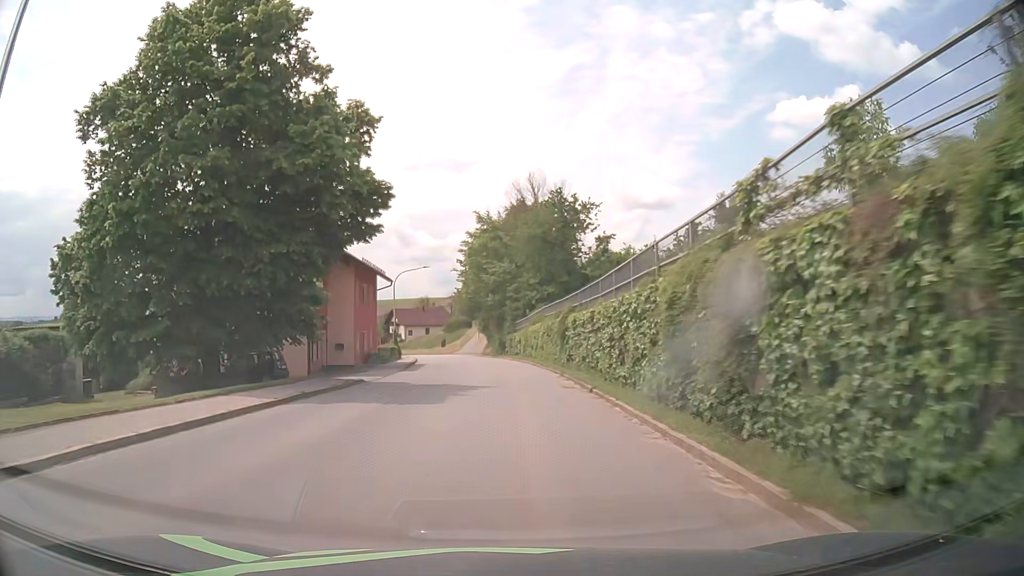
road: tertiary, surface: asphalt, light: Day
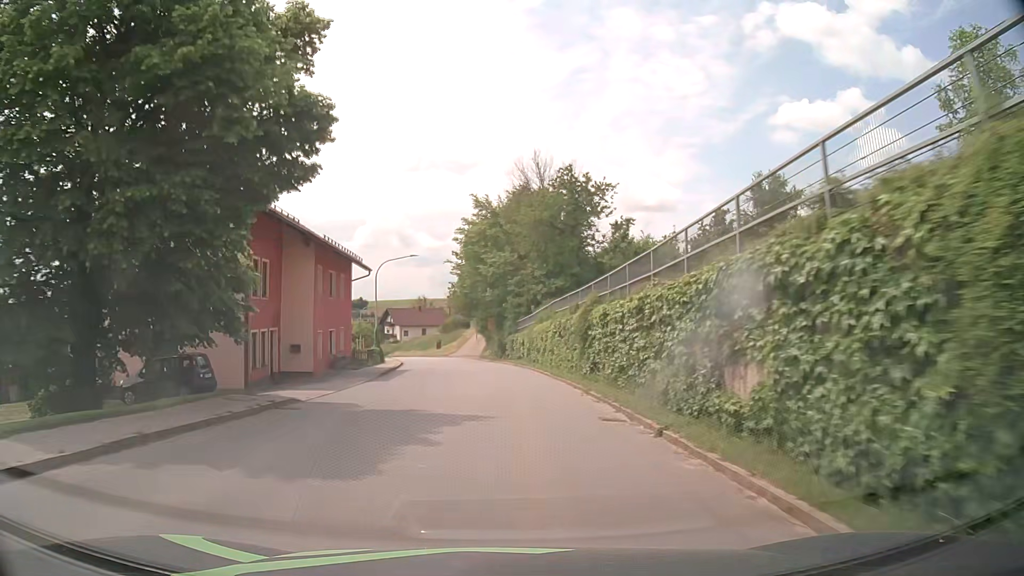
(0.0, +7.8) m; 0°
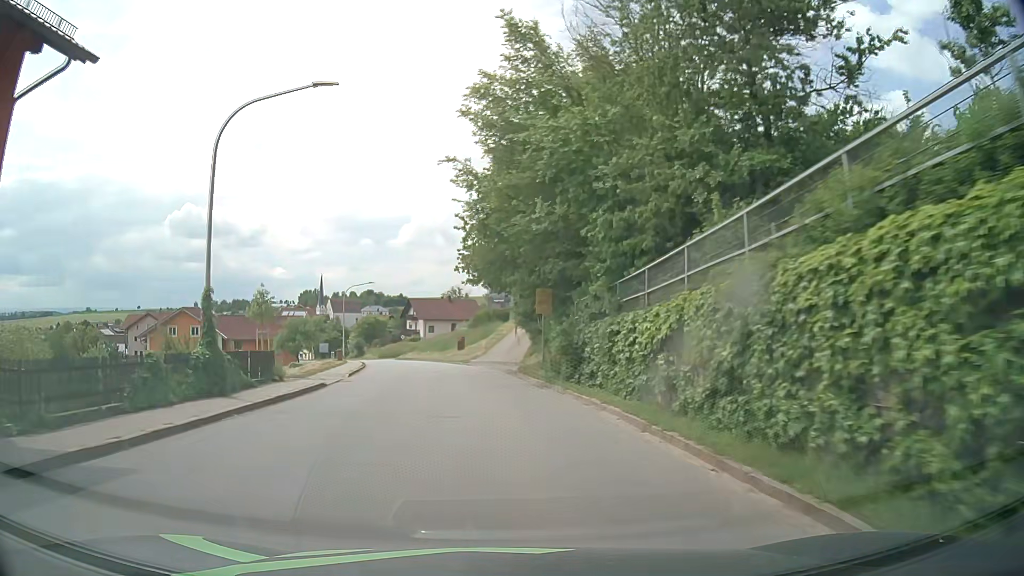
(-0.7, +30.8) m; -4°
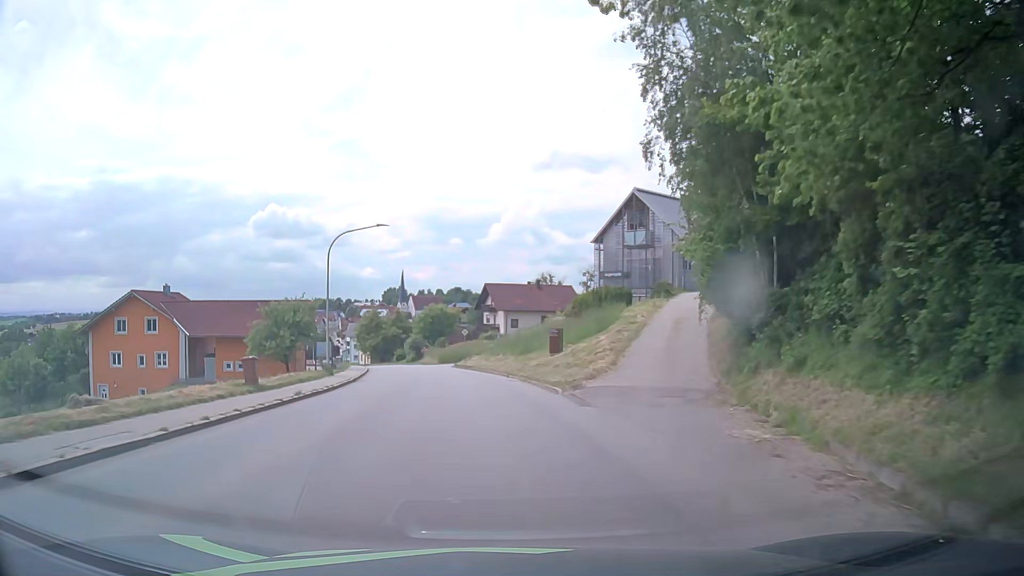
(-2.1, +30.4) m; -8°
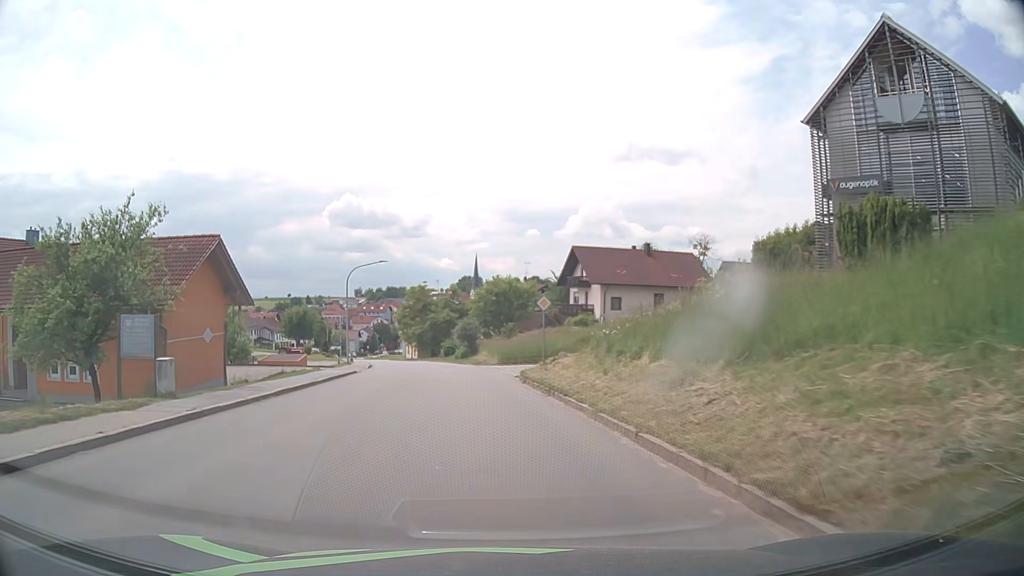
(-1.6, +30.5) m; -6°
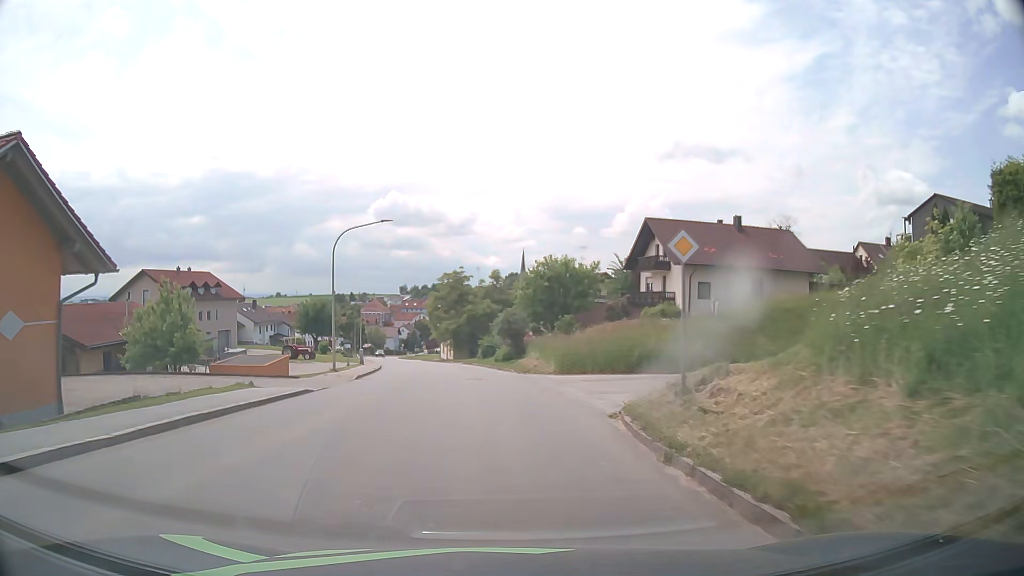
(-0.6, +15.3) m; -4°
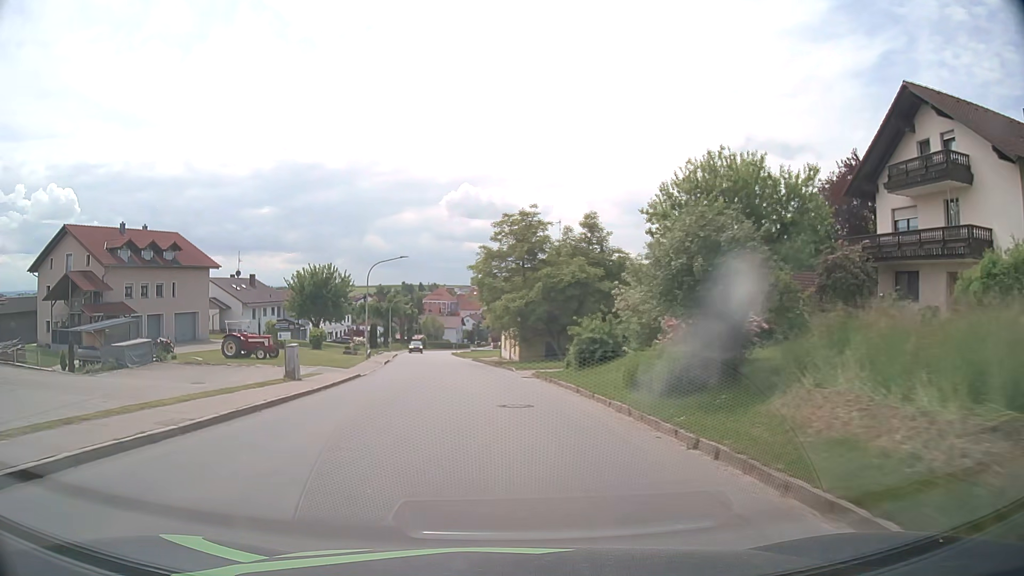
(-1.8, +30.7) m; -6°
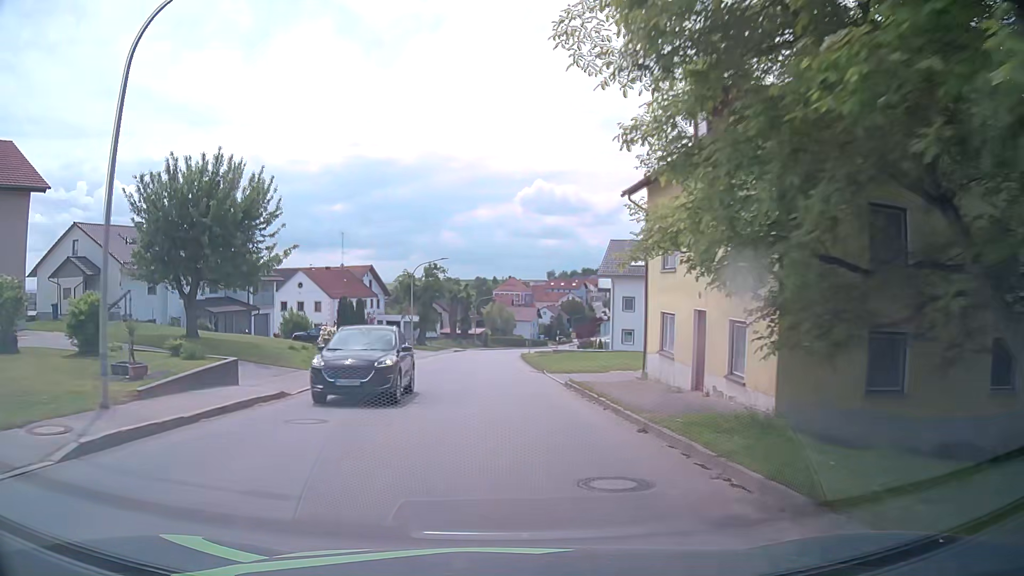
(-2.2, +38.2) m; -6°
(0, +10) (0, +20) (-1, +30) (-1, +40) (-1, +50) (-1, +60) (-1, +70) (0, +80) (+1, +90) (+3, +100) m
